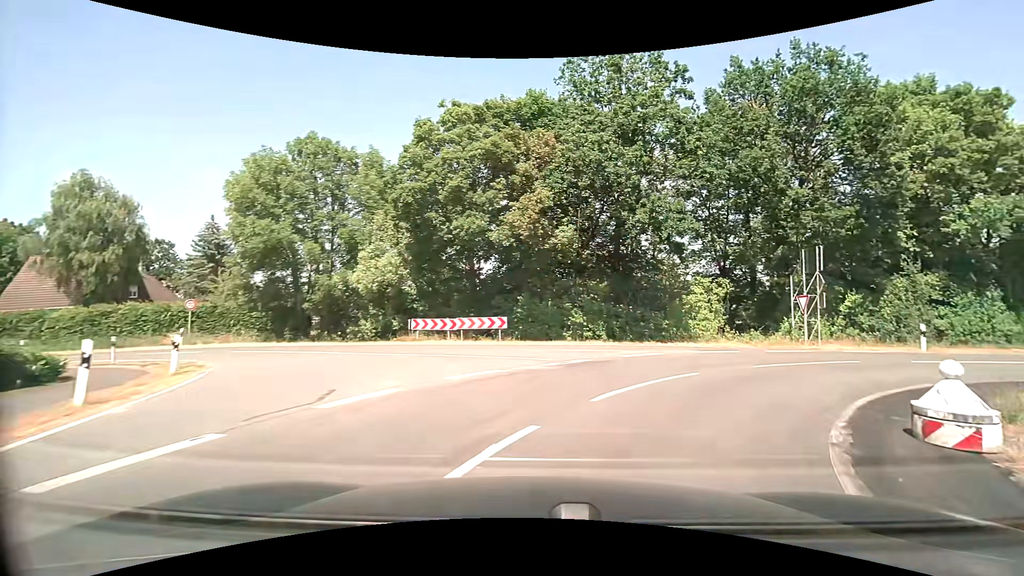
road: secondary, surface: asphalt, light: Day
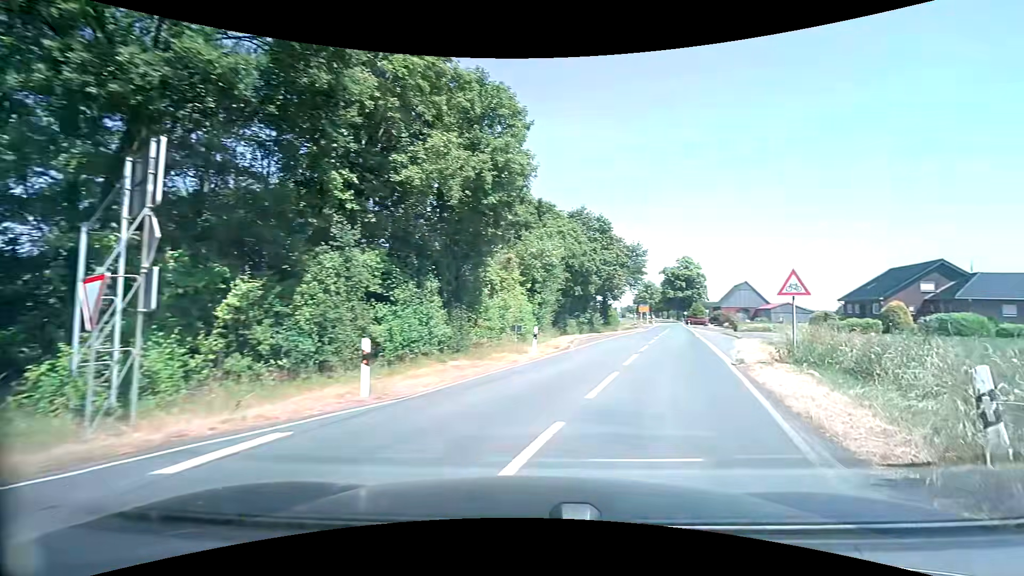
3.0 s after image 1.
(+6.9, +13.7) m; +58°
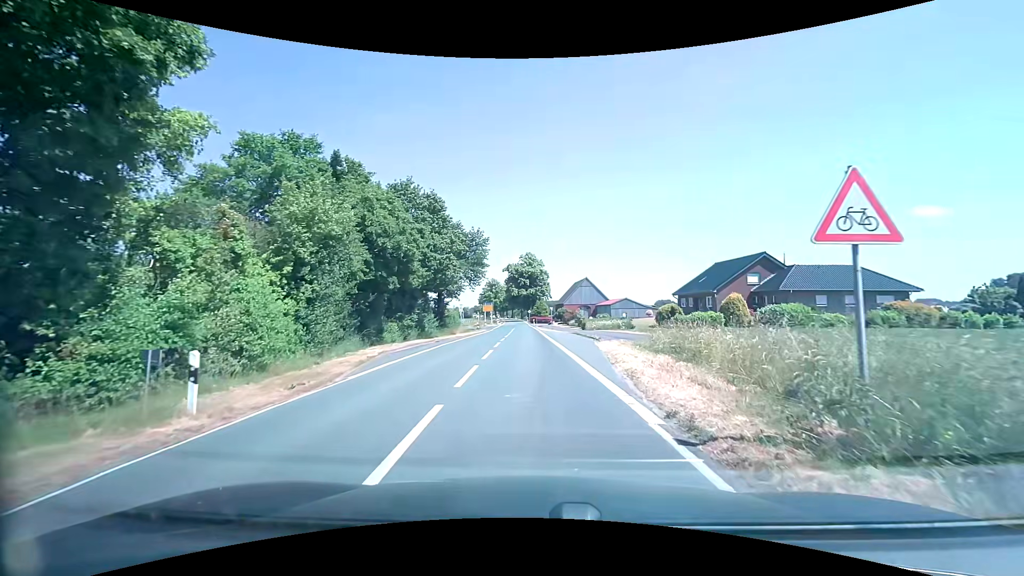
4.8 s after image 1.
(+2.5, +10.7) m; +18°
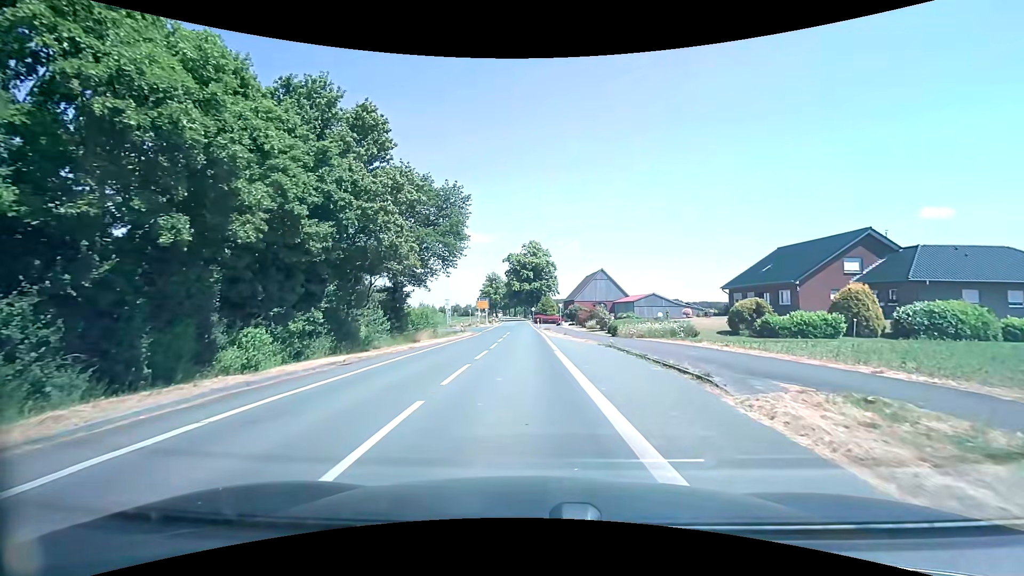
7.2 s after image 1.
(+0.2, +18.2) m; 0°
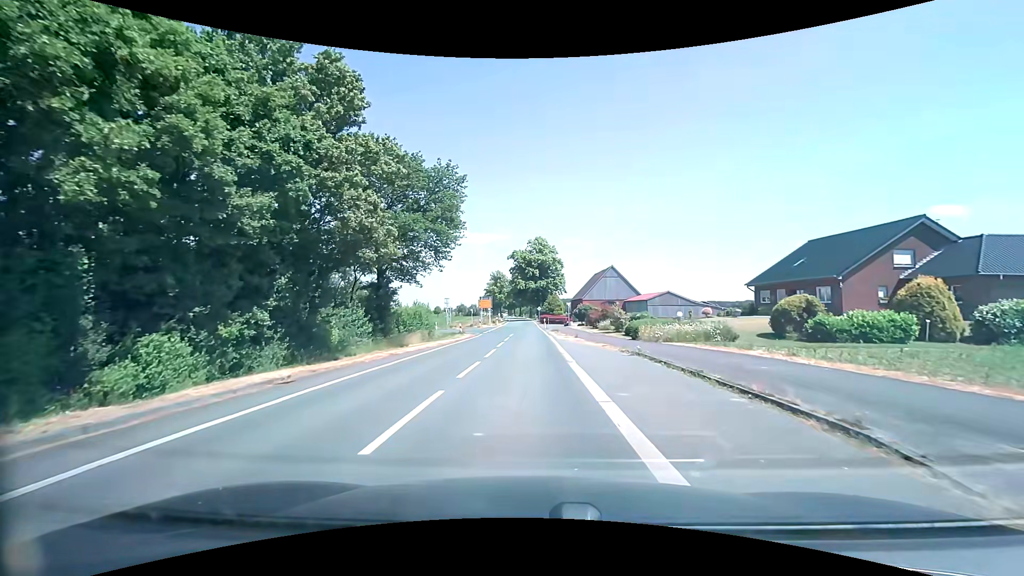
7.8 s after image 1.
(0.0, +4.9) m; 0°
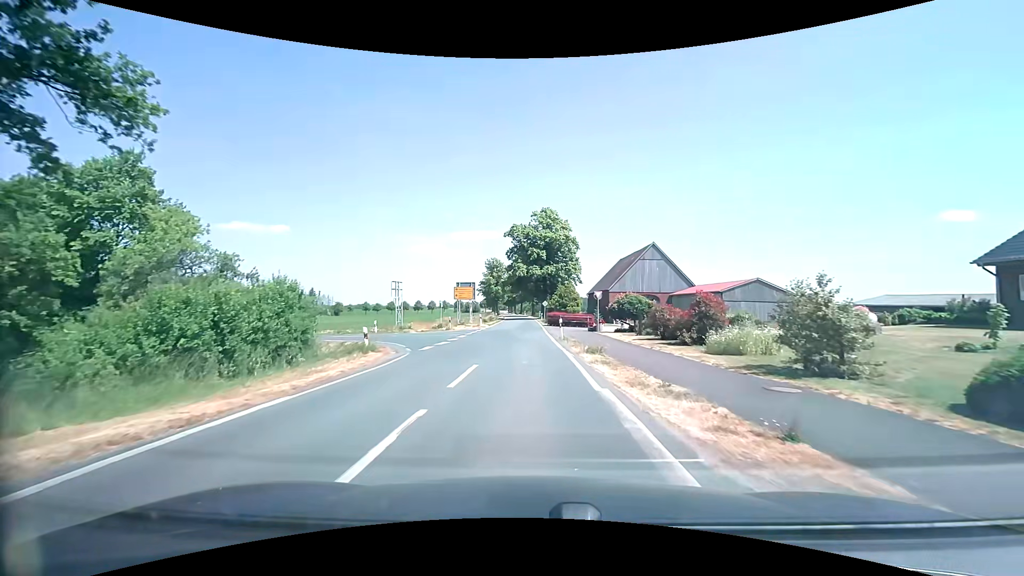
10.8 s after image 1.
(-0.3, +26.6) m; -1°
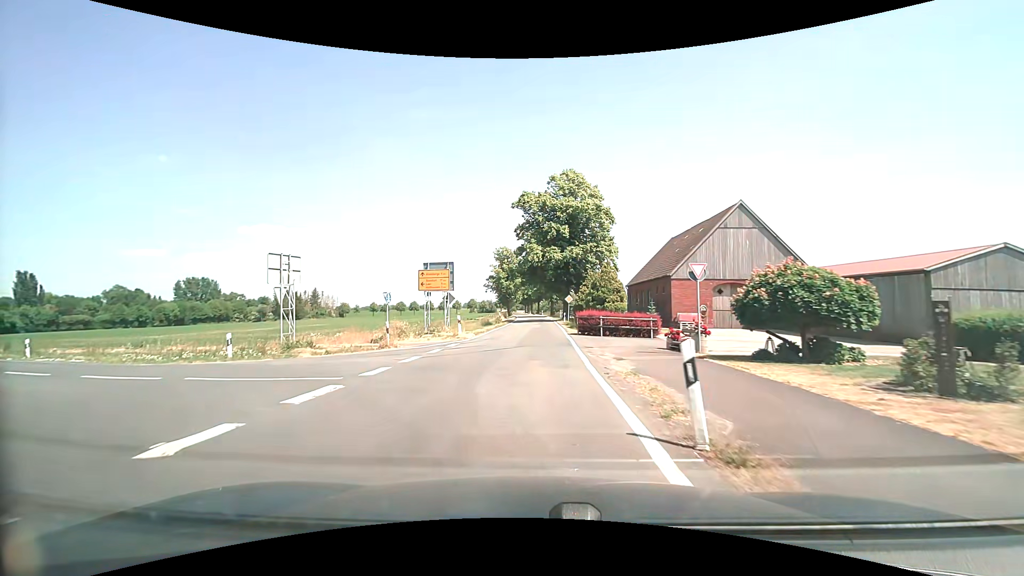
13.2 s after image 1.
(+0.1, +20.6) m; -2°
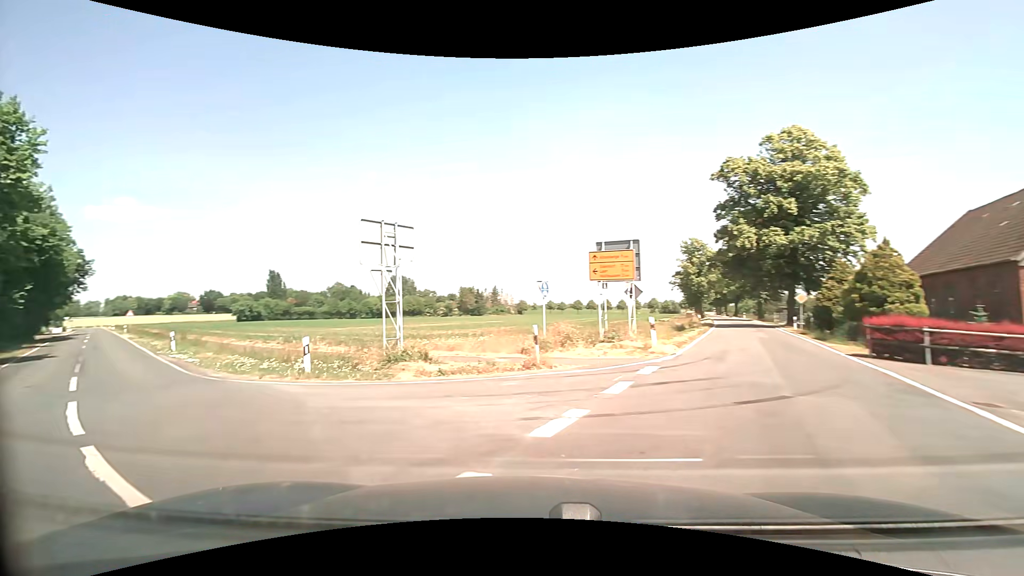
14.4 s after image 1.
(-1.1, +8.8) m; -19°
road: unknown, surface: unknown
(-4, +9) (-11, +15) (-19, +22) (-26, +29) (-33, +37) (-40, +44) (-47, +51) (-53, +58) (-60, +65) (-67, +72) m
